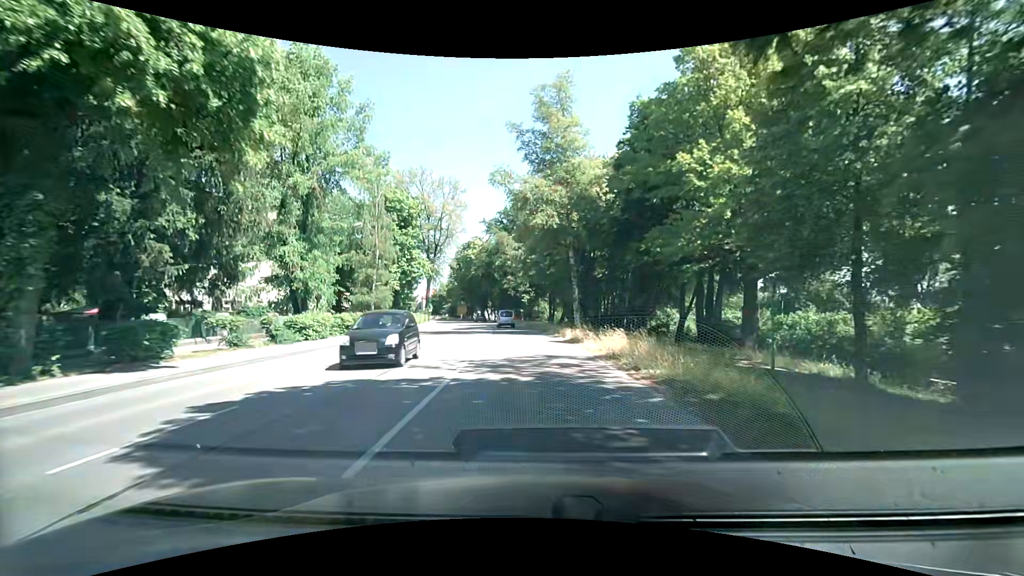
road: secondary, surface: asphalt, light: Day
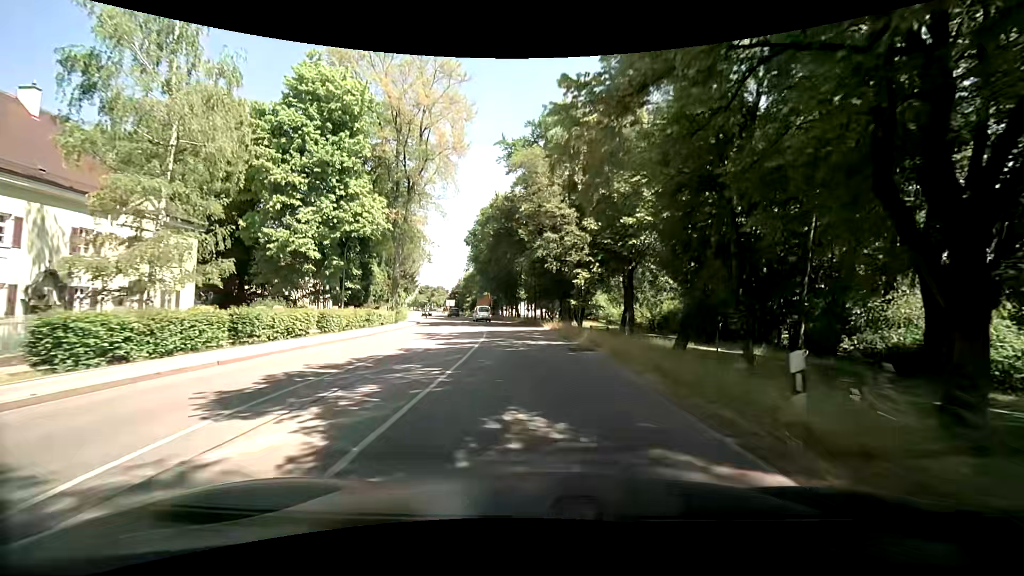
(-1.6, +38.4) m; -5°
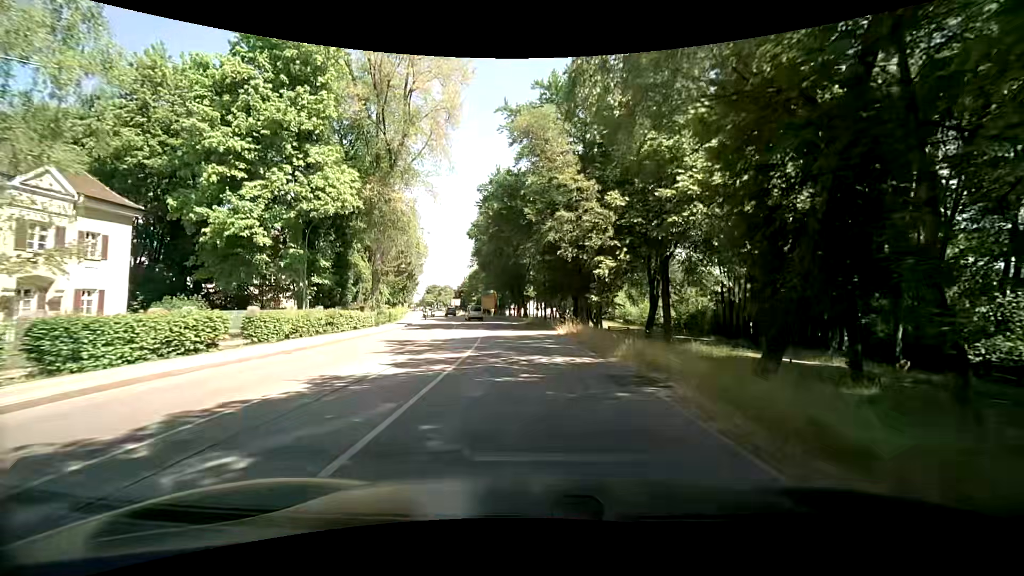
(-0.1, +7.7) m; -1°
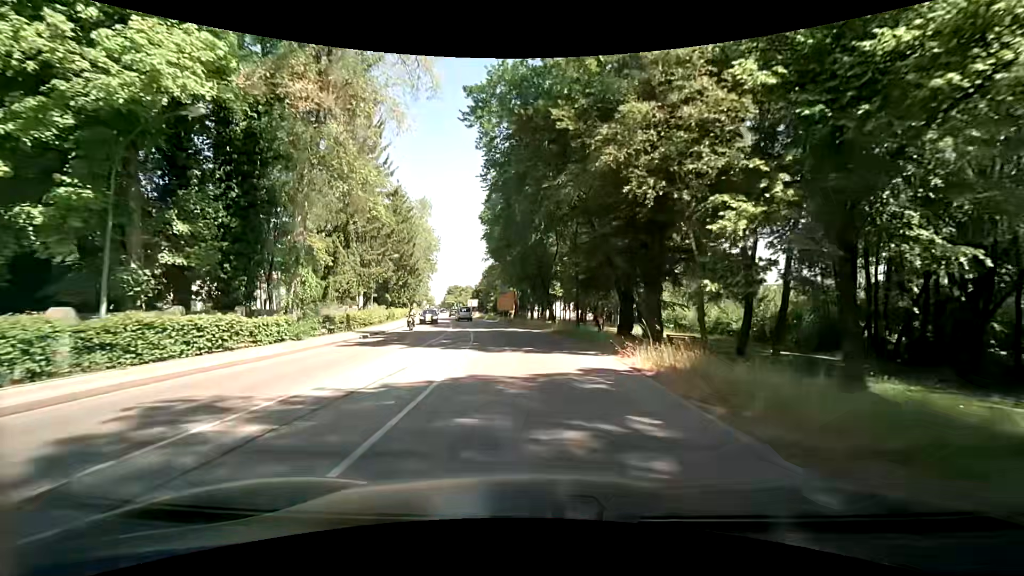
(-0.4, +15.5) m; -2°
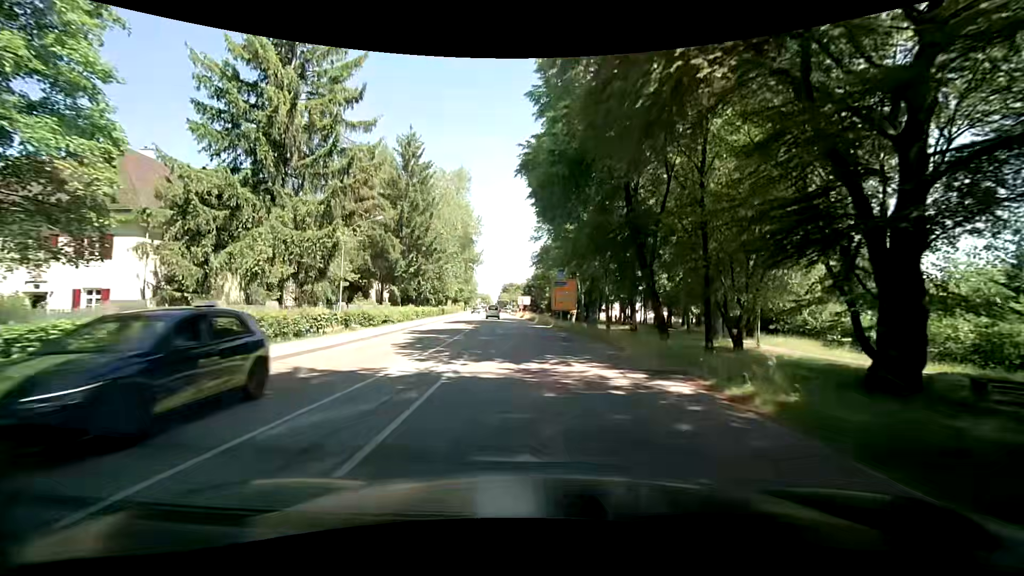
(-1.6, +23.5) m; -7°
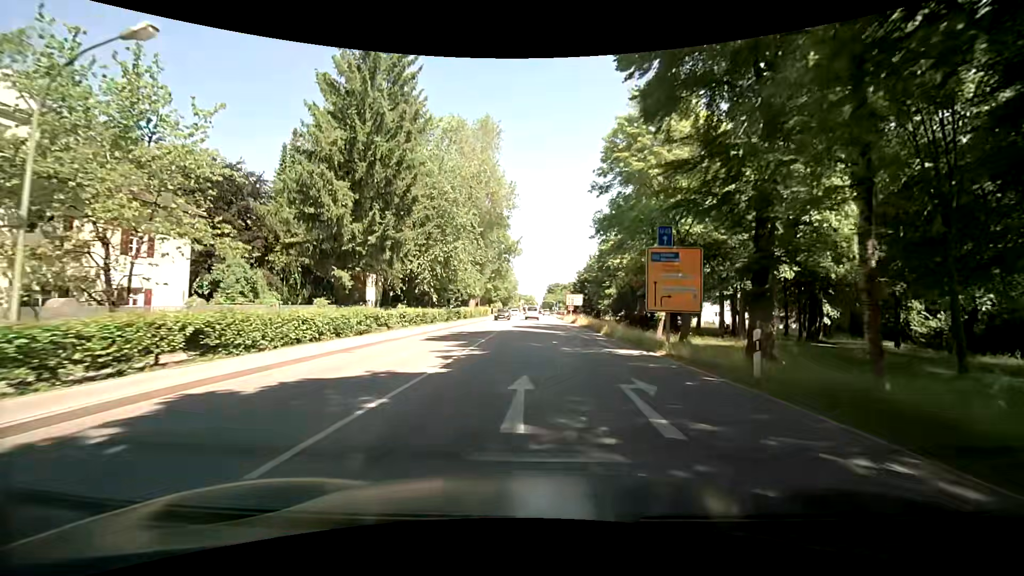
(-1.6, +24.0) m; -6°
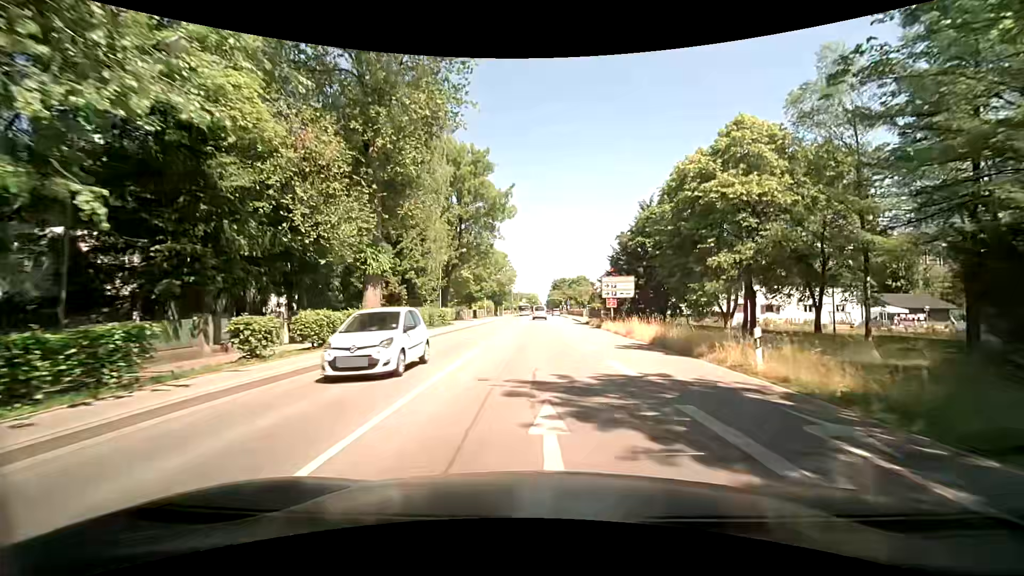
(-0.3, +39.0) m; -1°
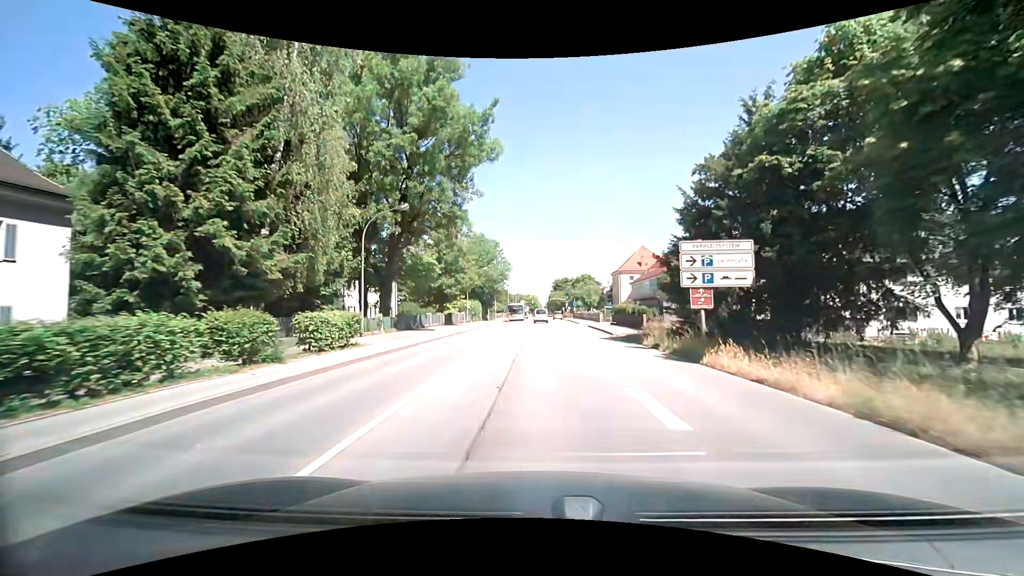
(+0.2, +22.3) m; +1°
(0, +10) (0, +20) (0, +30) (0, +40) (0, +50) (0, +60) (0, +70) (0, +80) (0, +90) (0, +100) m
